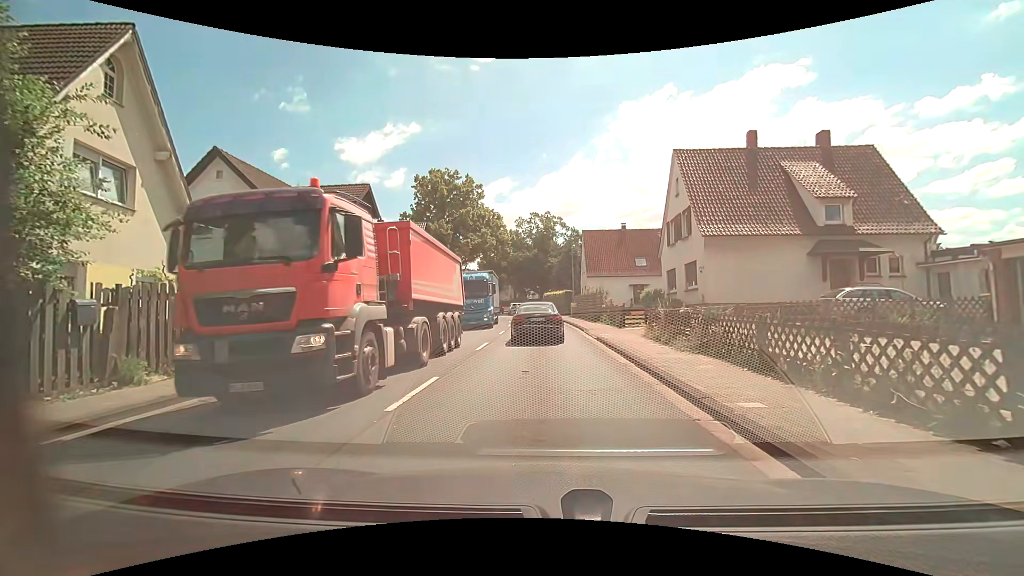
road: primary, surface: asphalt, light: Day
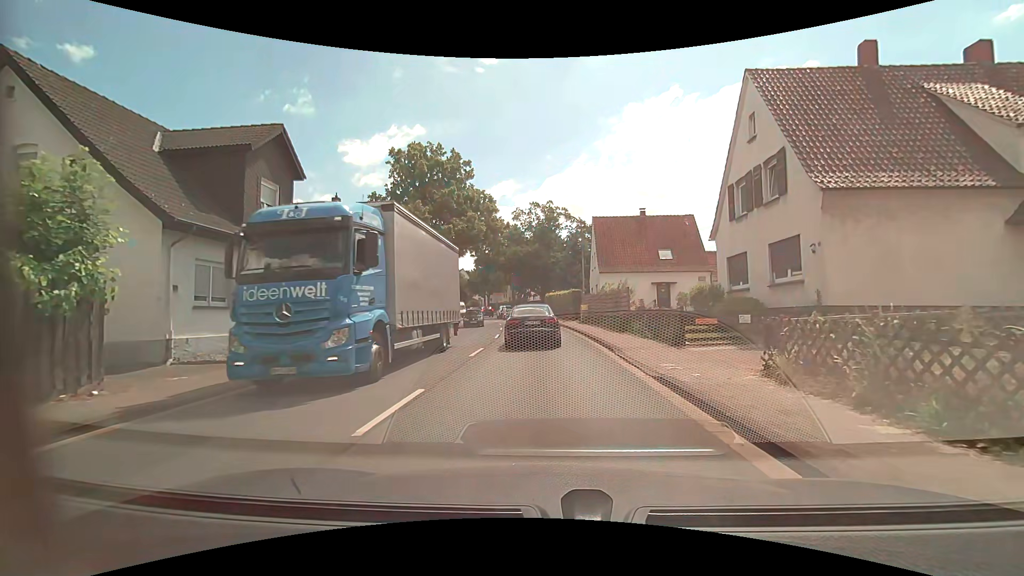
(+0.1, +10.1) m; +2°
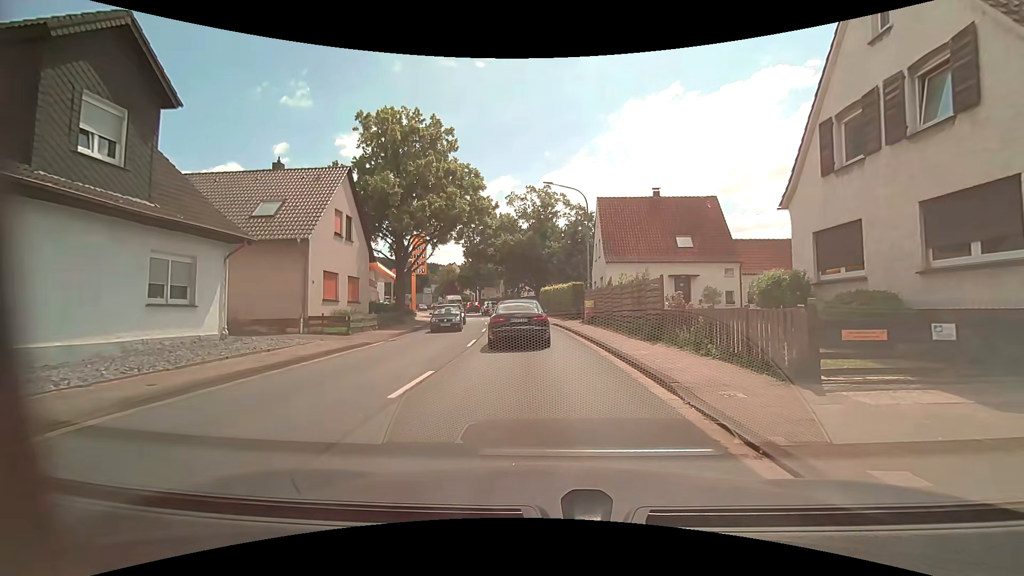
(-0.1, +7.1) m; -1°
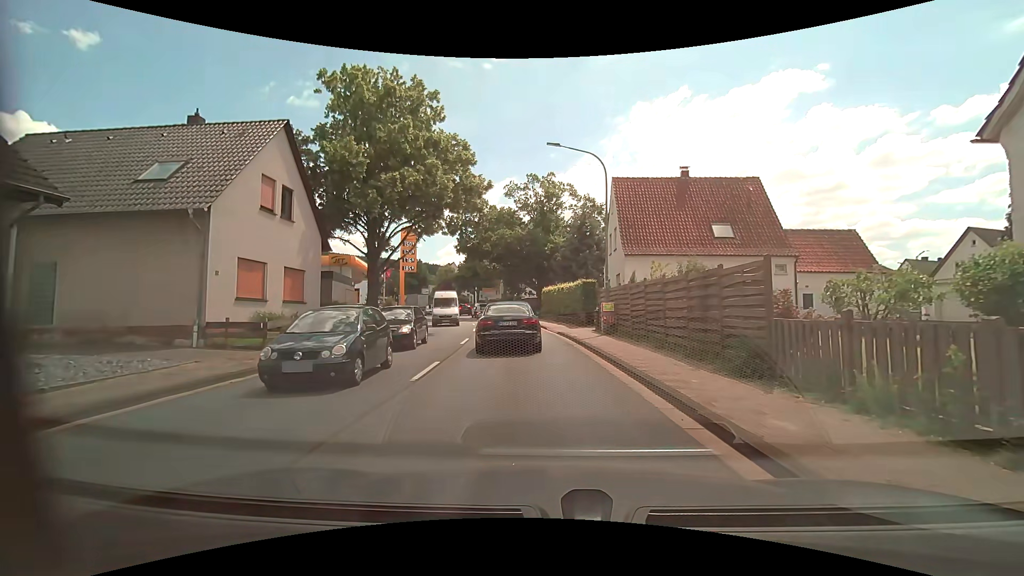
(0.0, +7.0) m; -1°
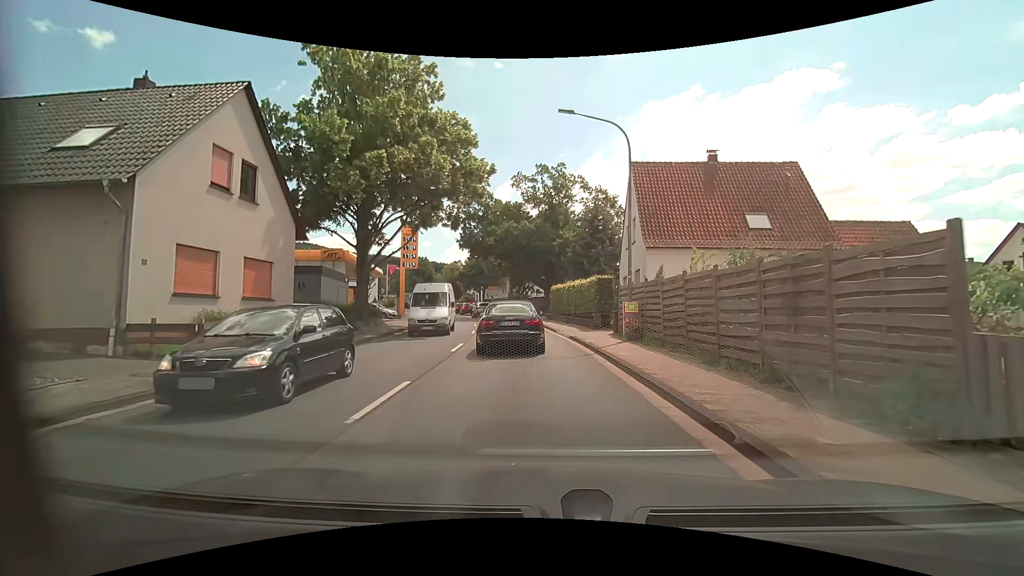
(0.0, +3.4) m; -2°
